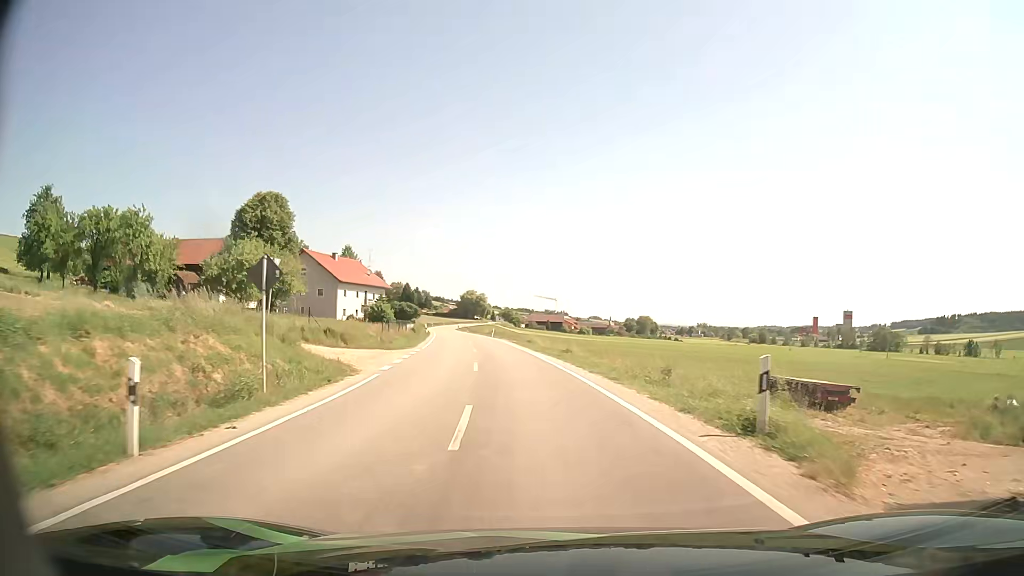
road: secondary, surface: asphalt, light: Day
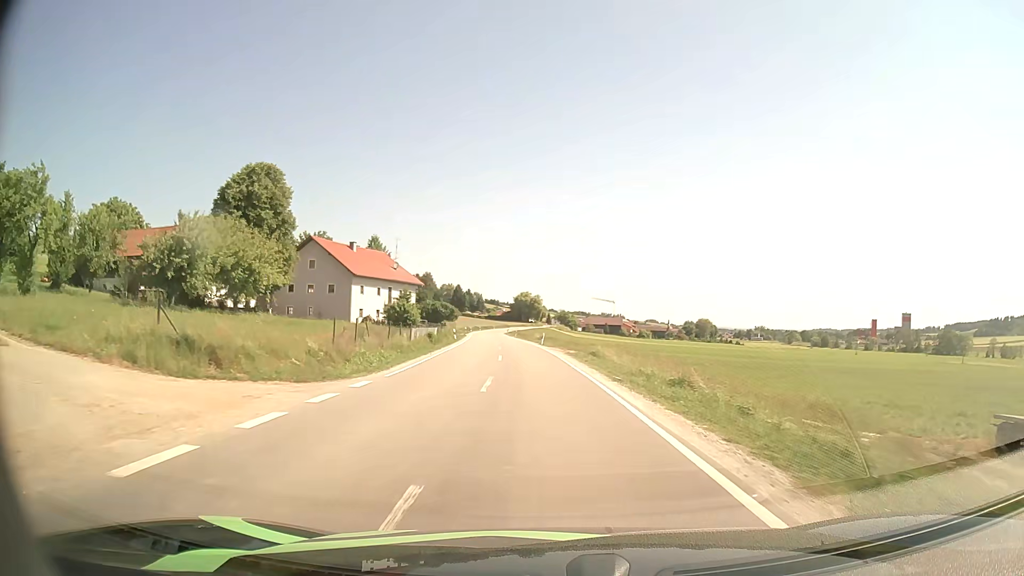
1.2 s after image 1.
(-0.9, +17.8) m; -5°
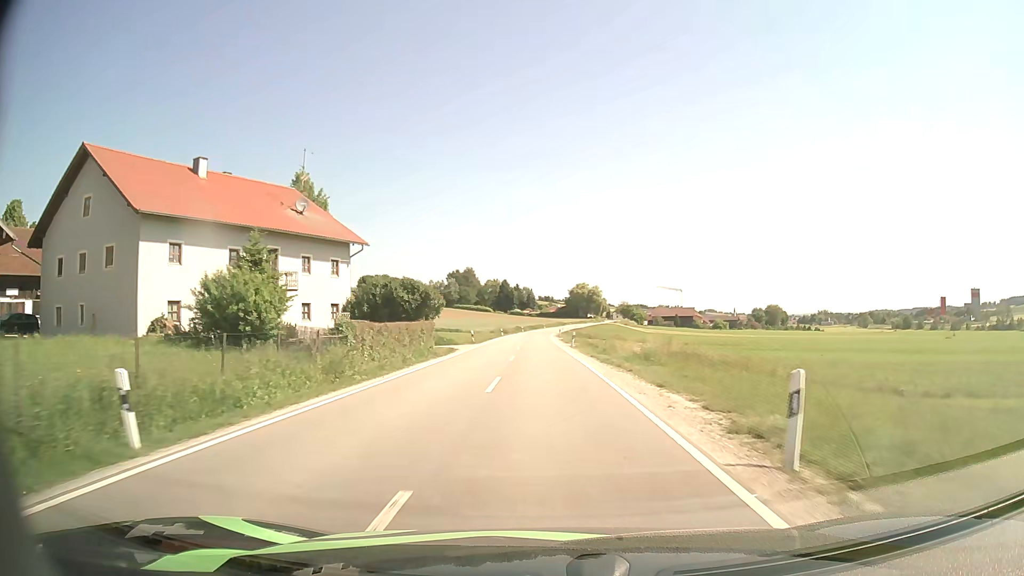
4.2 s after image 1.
(-2.4, +48.7) m; -5°
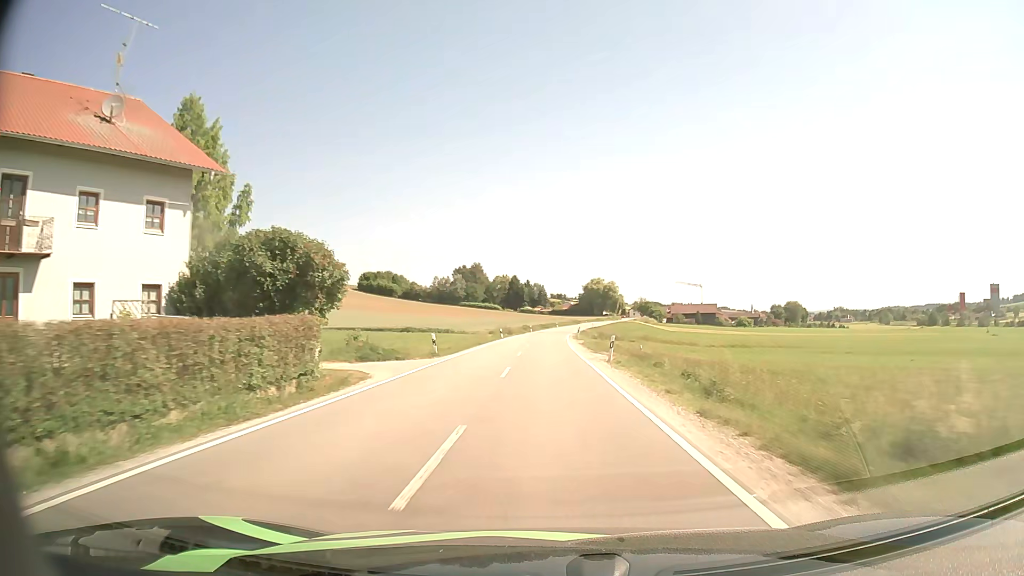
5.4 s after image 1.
(-0.3, +20.7) m; -1°
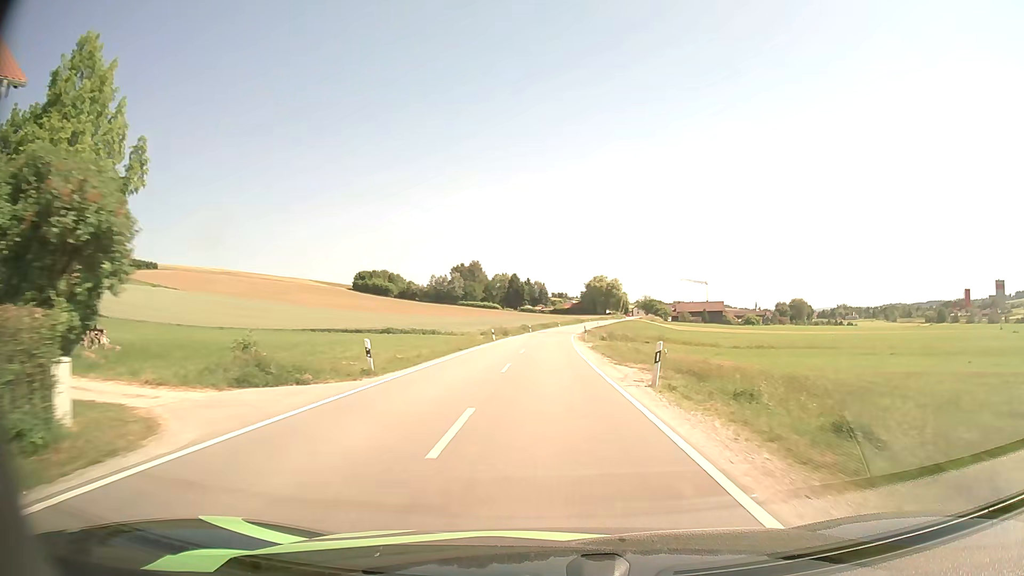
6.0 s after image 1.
(0.0, +10.5) m; 0°
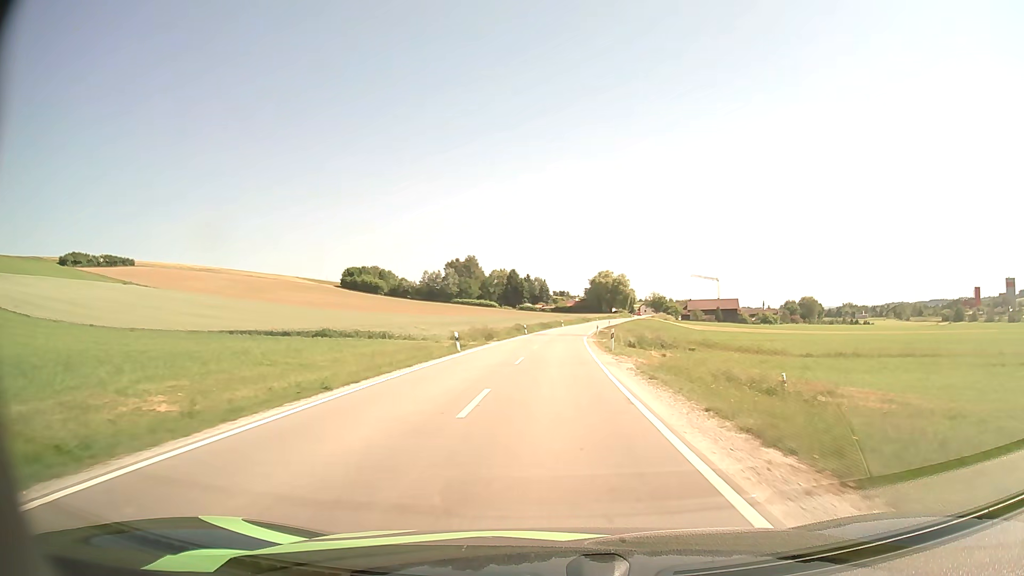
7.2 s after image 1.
(-0.1, +21.3) m; 0°
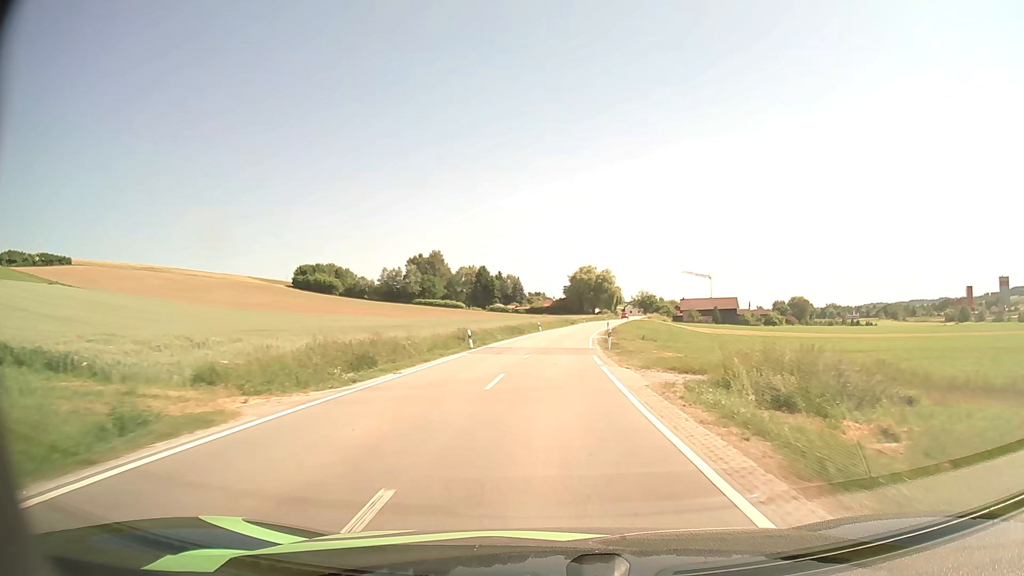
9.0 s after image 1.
(+0.4, +32.3) m; +2°
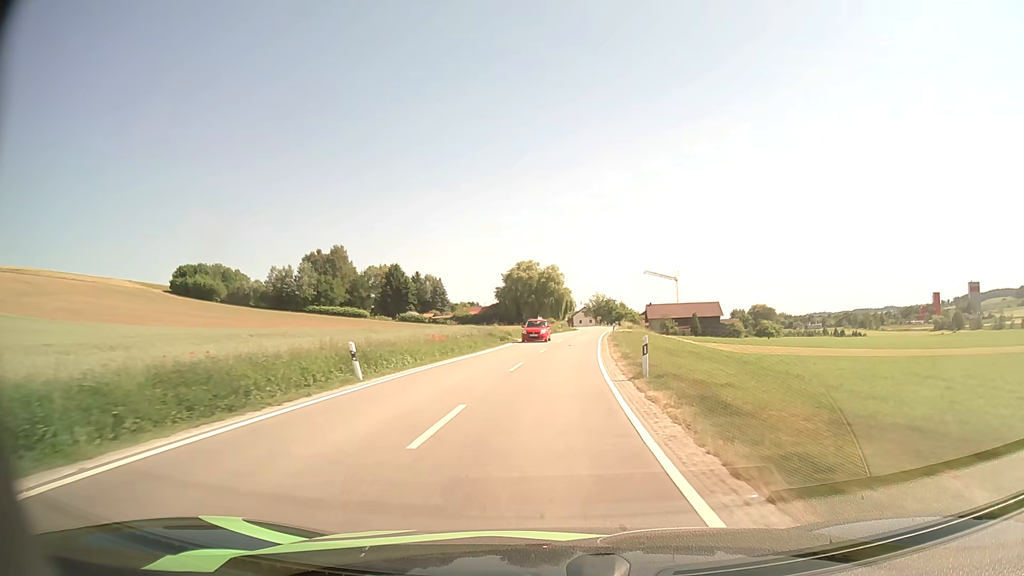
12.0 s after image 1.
(+2.3, +54.3) m; +5°
(0, +10) (0, +20) (+1, +30) (+2, +40) (+2, +50) (+3, +60) (+4, +70) (+6, +80) (+7, +90) (+8, +100) m
